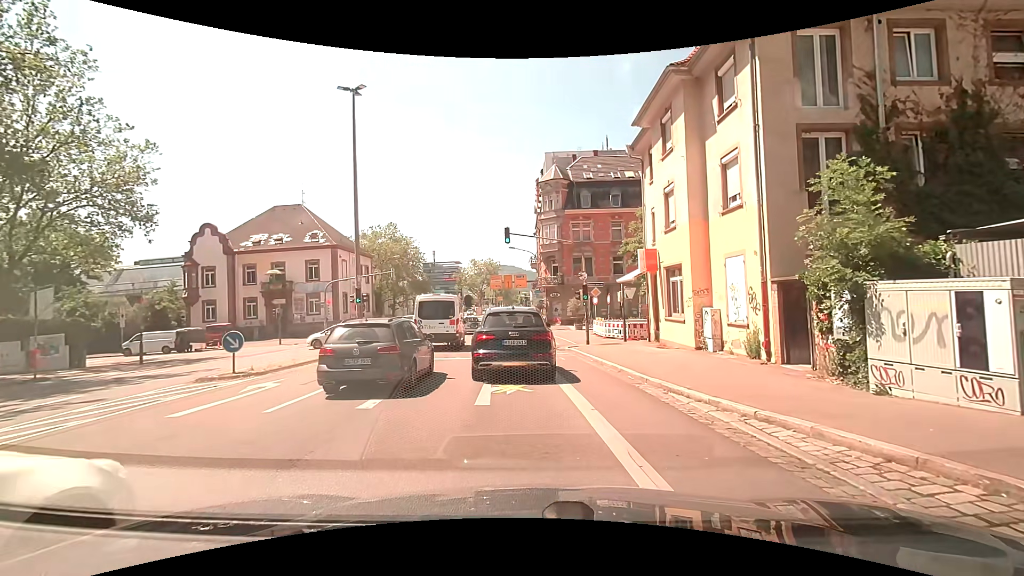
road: secondary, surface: asphalt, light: Day
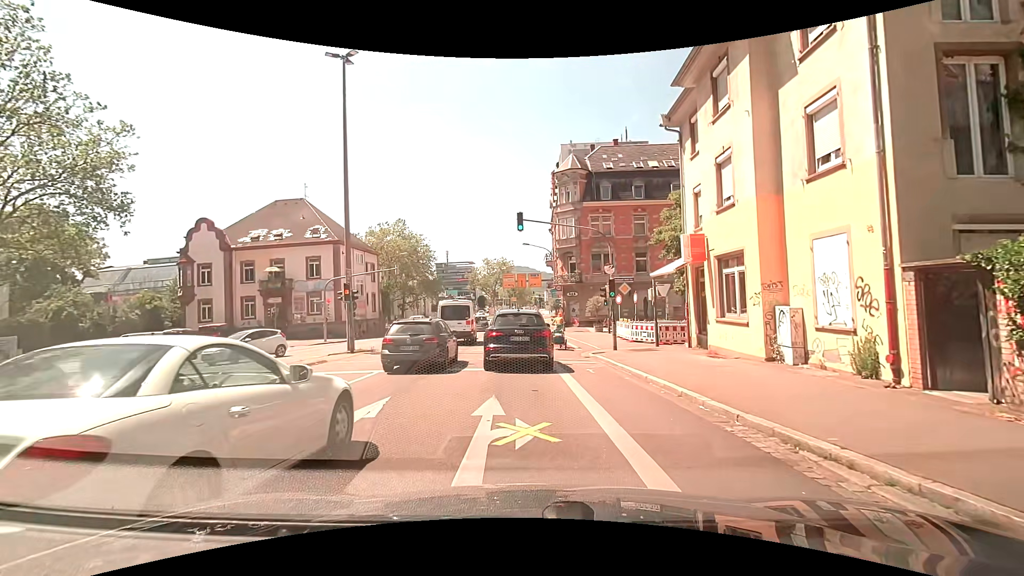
(0.0, +4.0) m; -2°
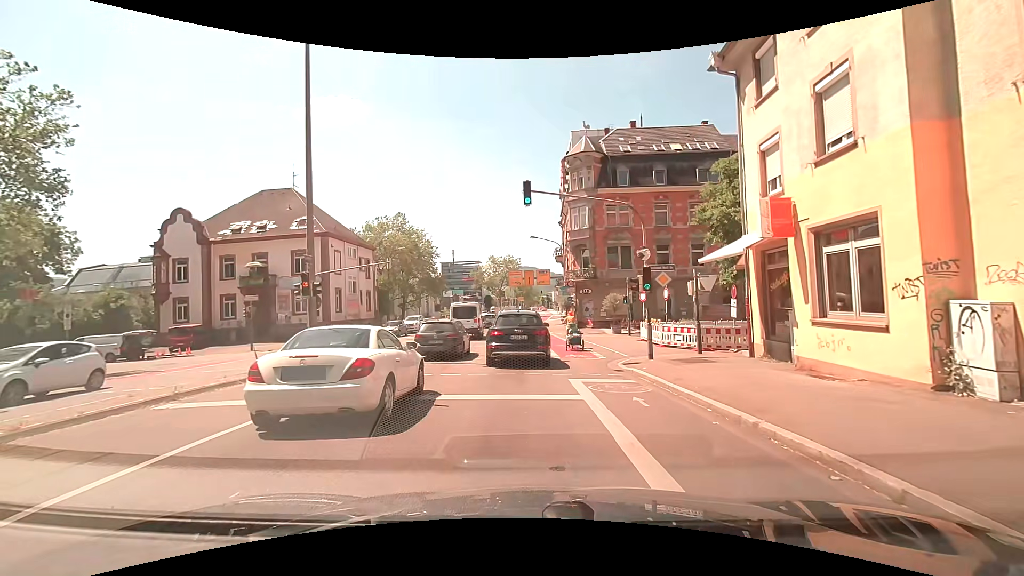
(+0.1, +5.1) m; +1°
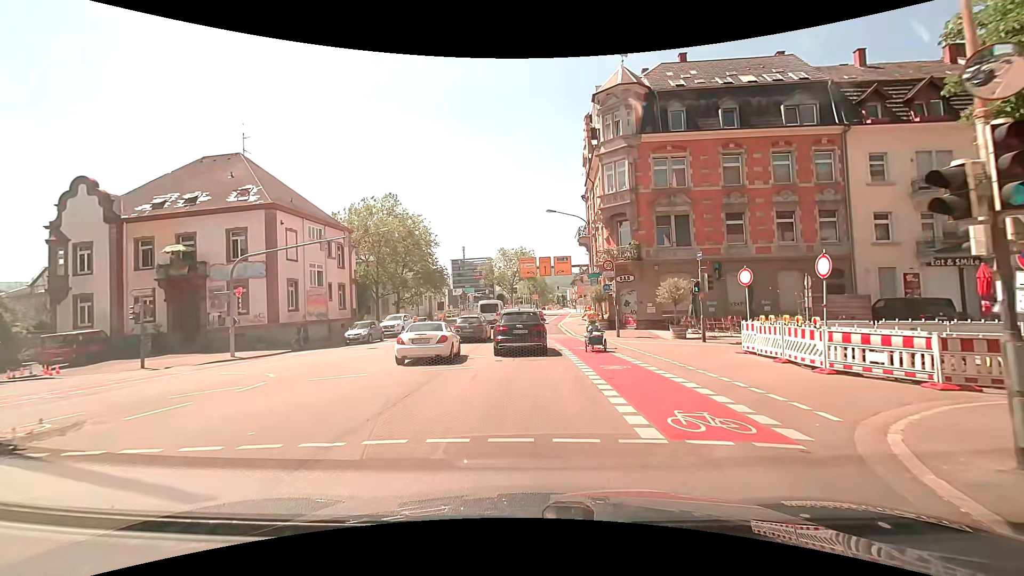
(-0.1, +12.4) m; -3°
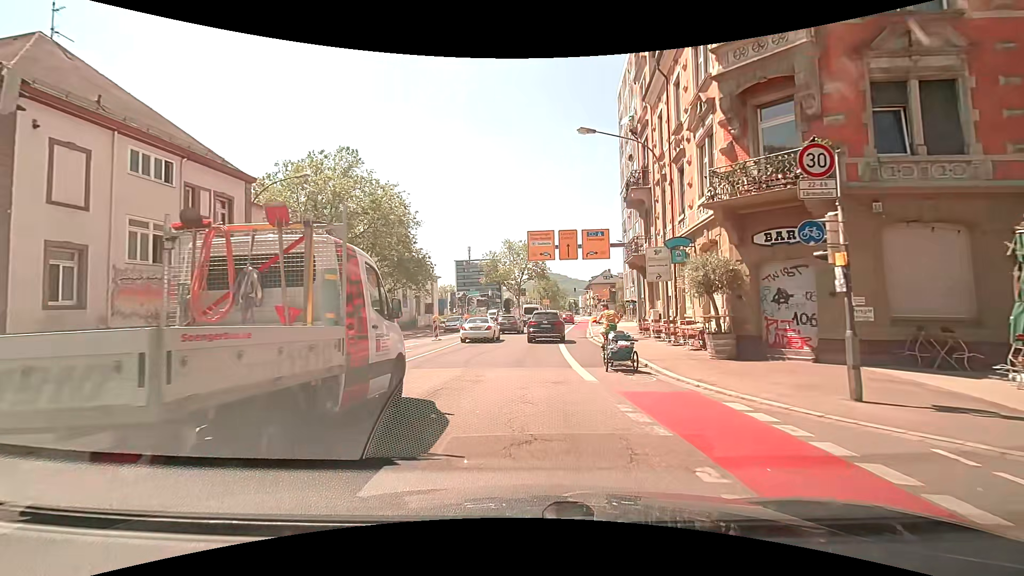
(+0.4, +18.9) m; 0°
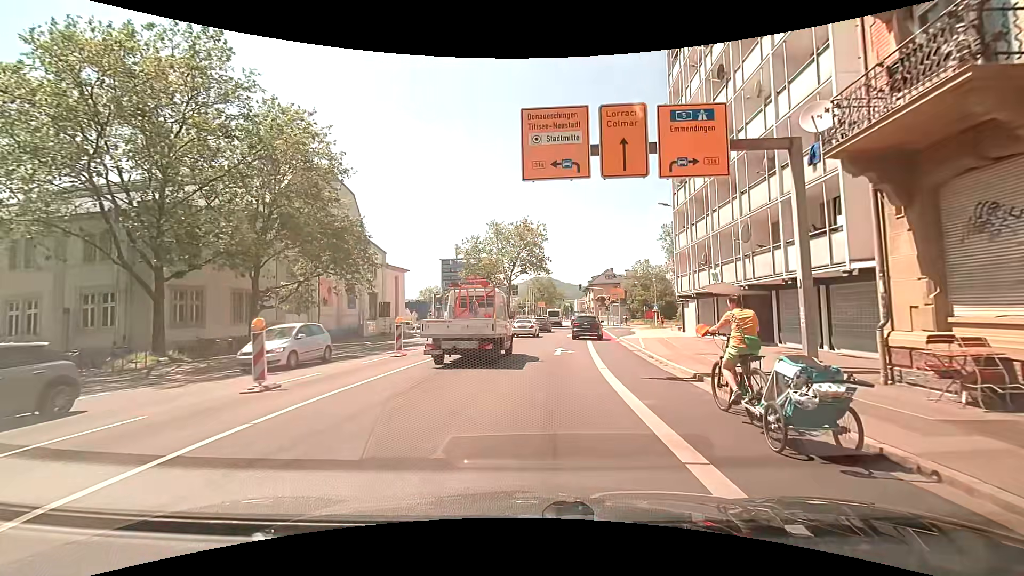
(0.0, +20.0) m; +1°
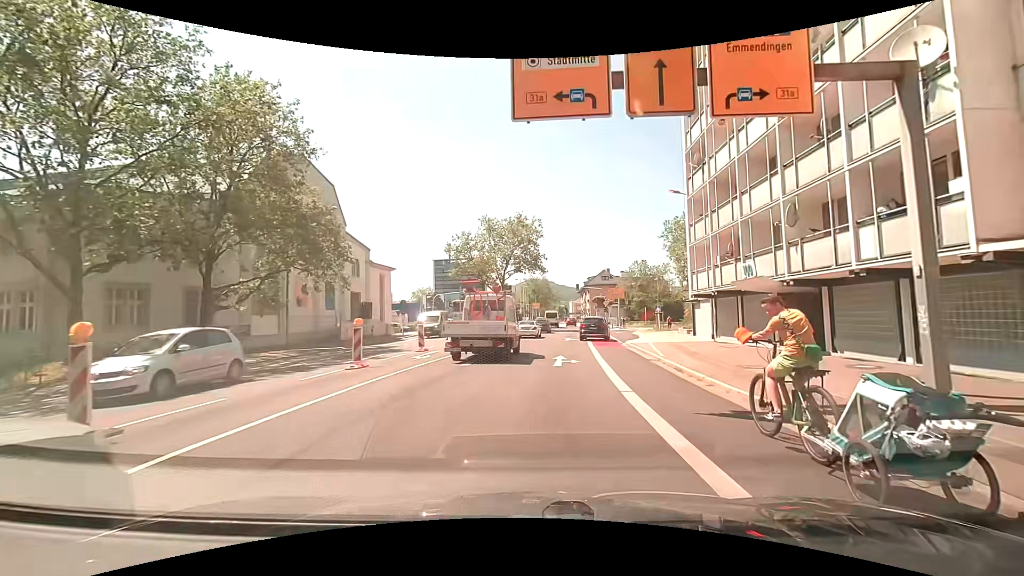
(0.0, +4.2) m; +1°
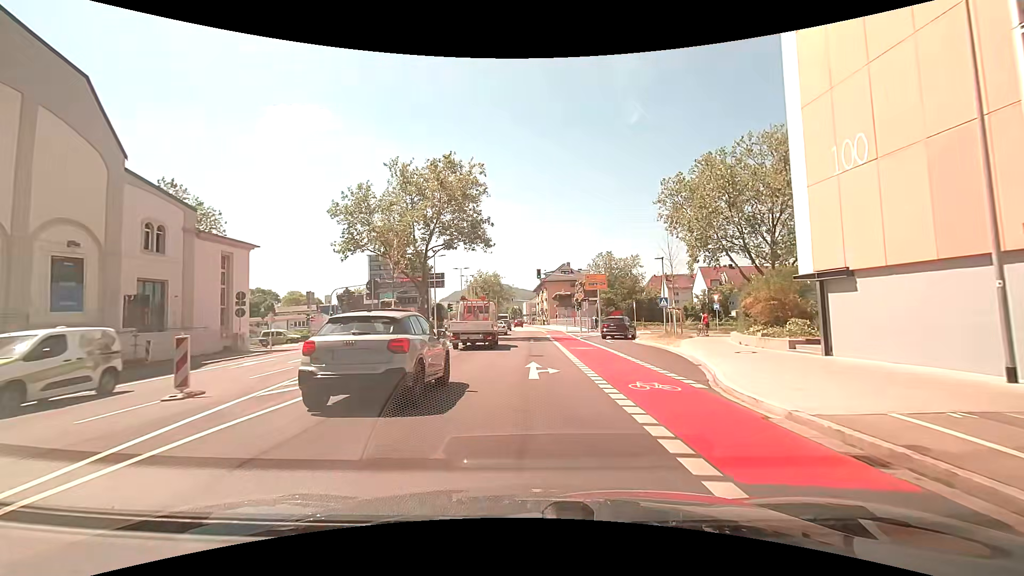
(+1.1, +22.5) m; +4°
(0, +10) (0, +20) (+1, +30) (+1, +40) (+1, +50) (+1, +60) (+1, +70) (+1, +80) (+1, +90) (0, +100) m
